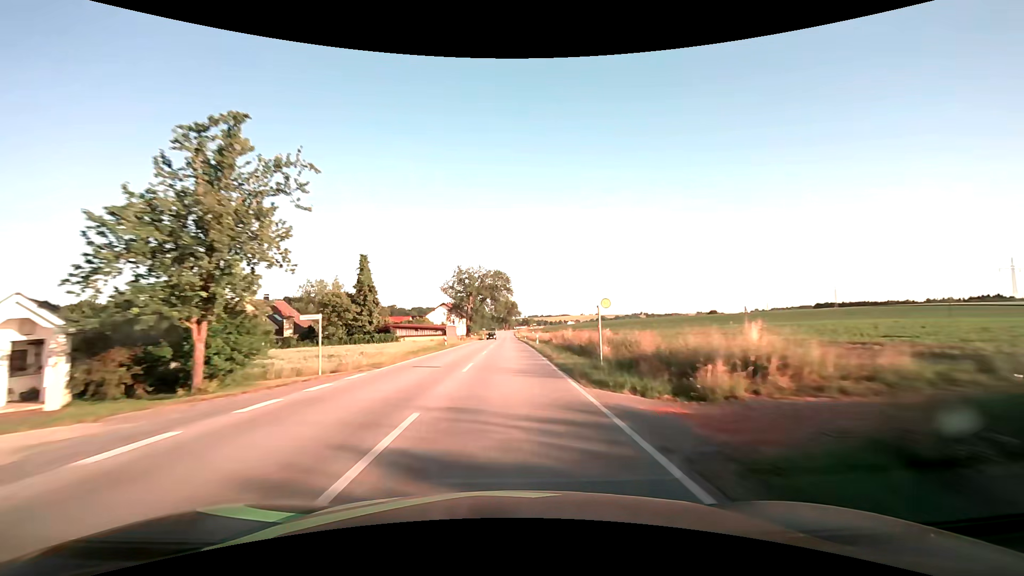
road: secondary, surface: asphalt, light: Day
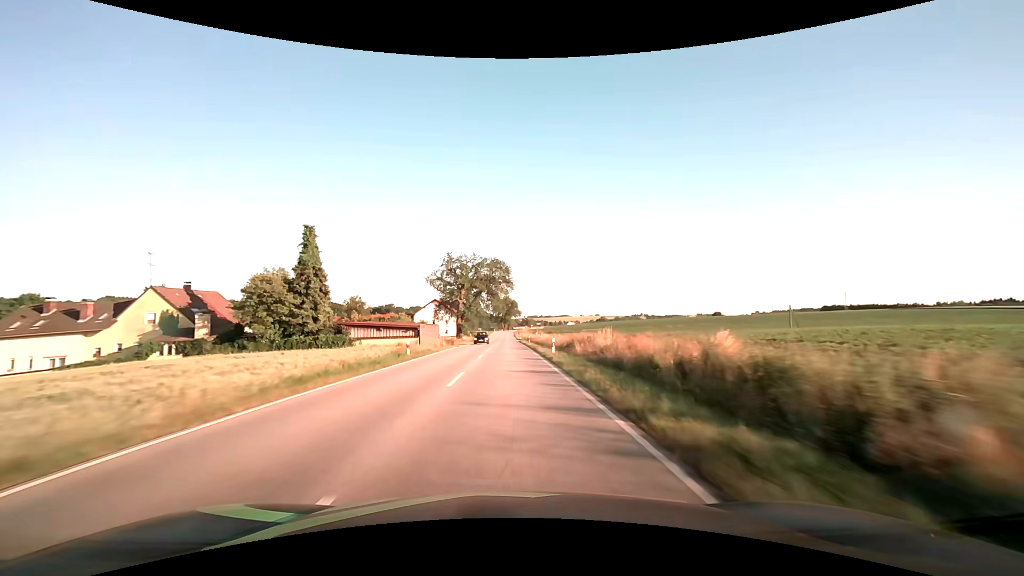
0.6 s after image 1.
(0.0, +15.9) m; 0°
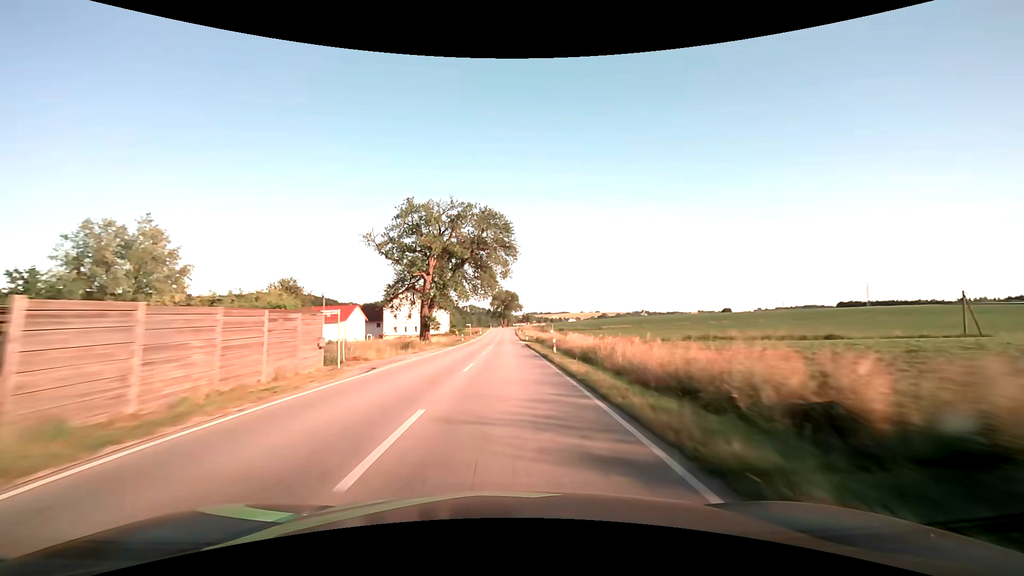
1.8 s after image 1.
(+0.1, +31.8) m; 0°
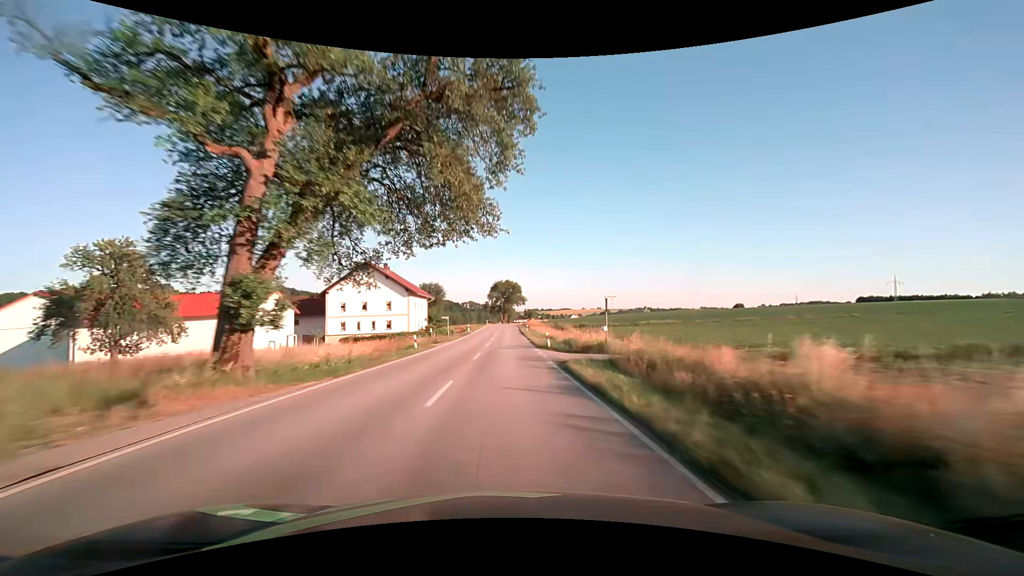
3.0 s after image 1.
(0.0, +31.8) m; 0°
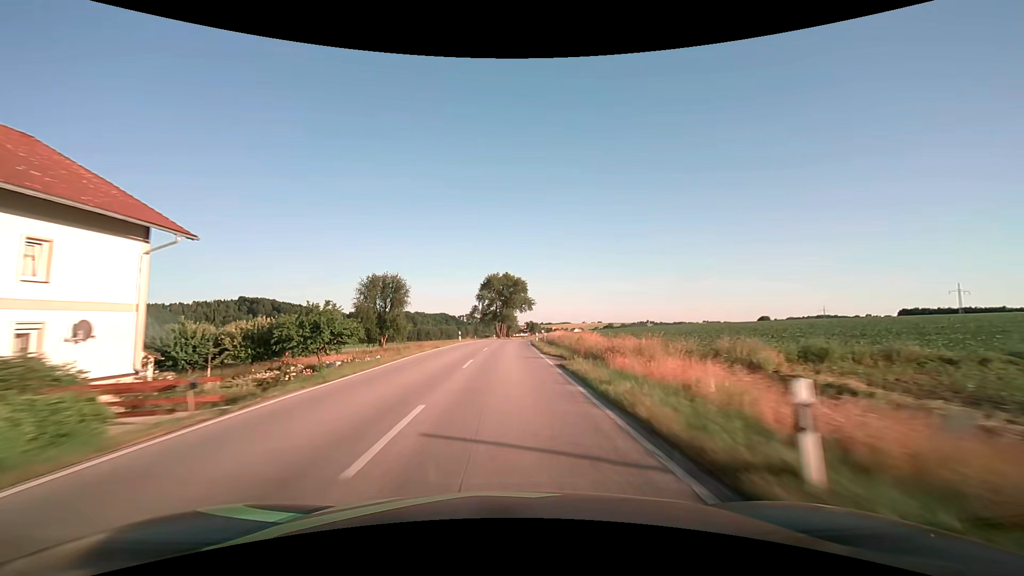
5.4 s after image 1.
(-0.1, +63.4) m; 0°
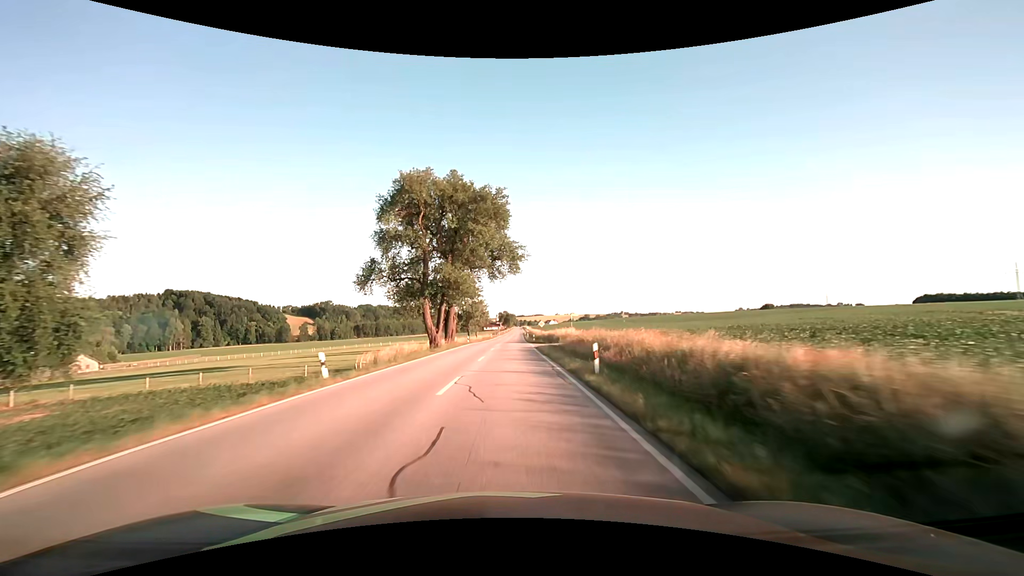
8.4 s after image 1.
(+2.0, +78.5) m; +3°
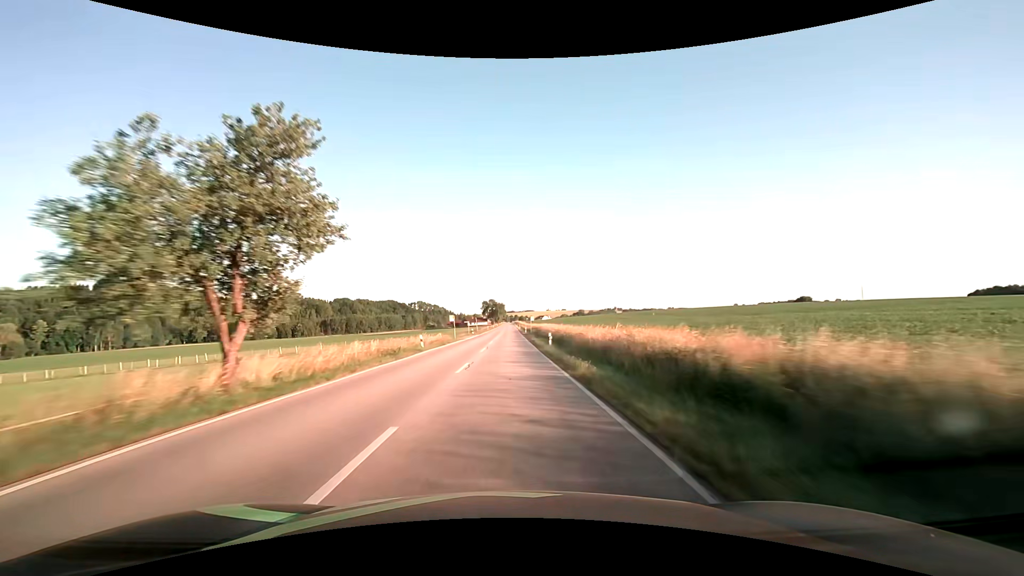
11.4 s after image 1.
(+1.3, +79.2) m; +1°
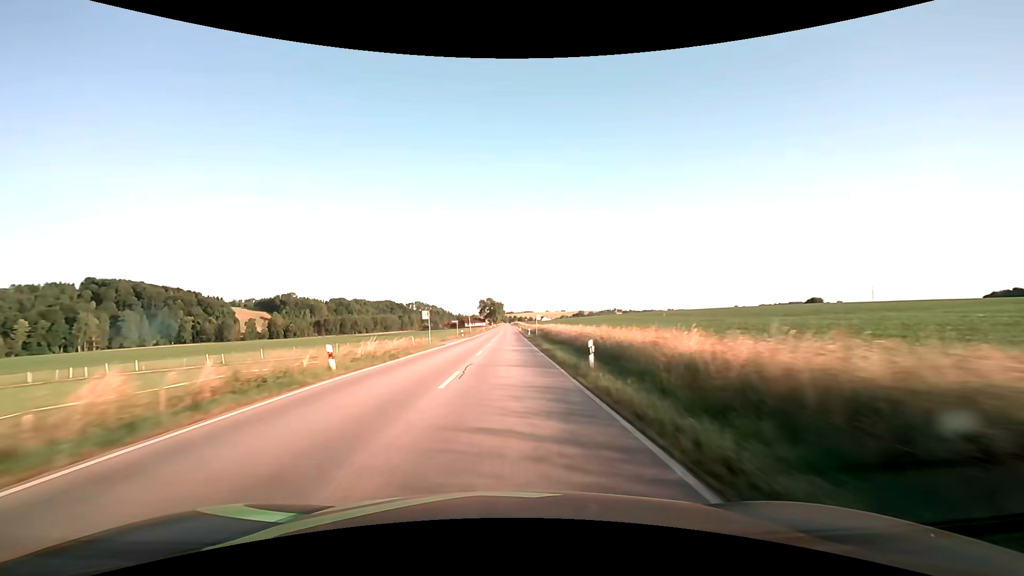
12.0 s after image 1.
(0.0, +15.9) m; 0°
(0, +10) (0, +20) (0, +30) (0, +40) (0, +50) (0, +60) (0, +70) (0, +80) (0, +90) (0, +100) m
